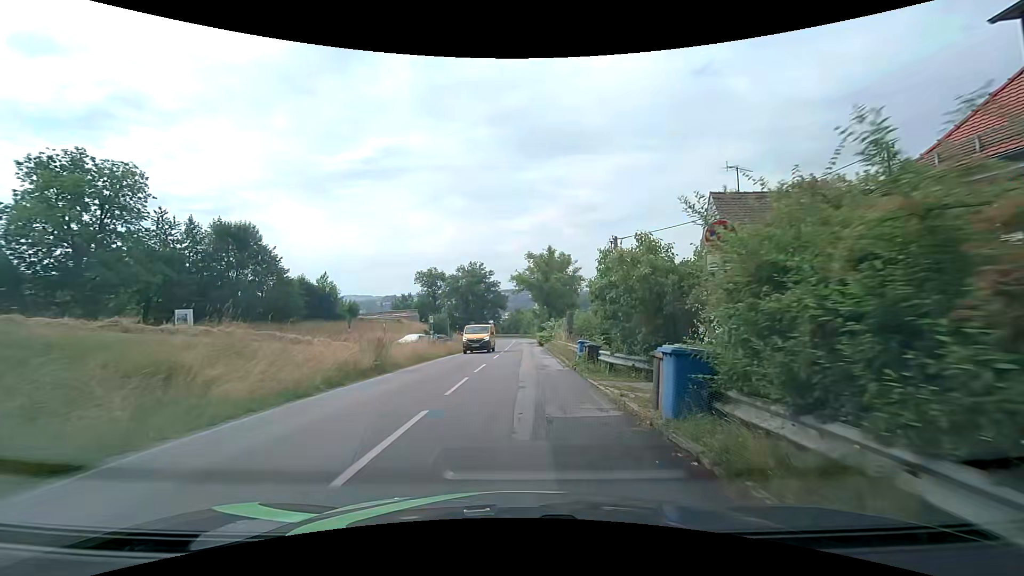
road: tertiary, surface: asphalt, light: Day
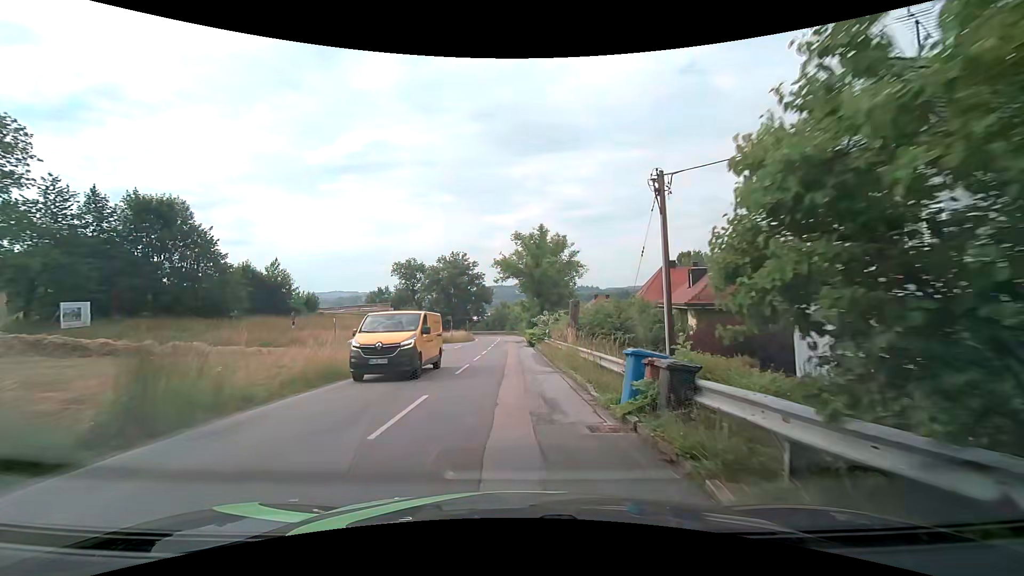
(+0.2, +10.5) m; +2°
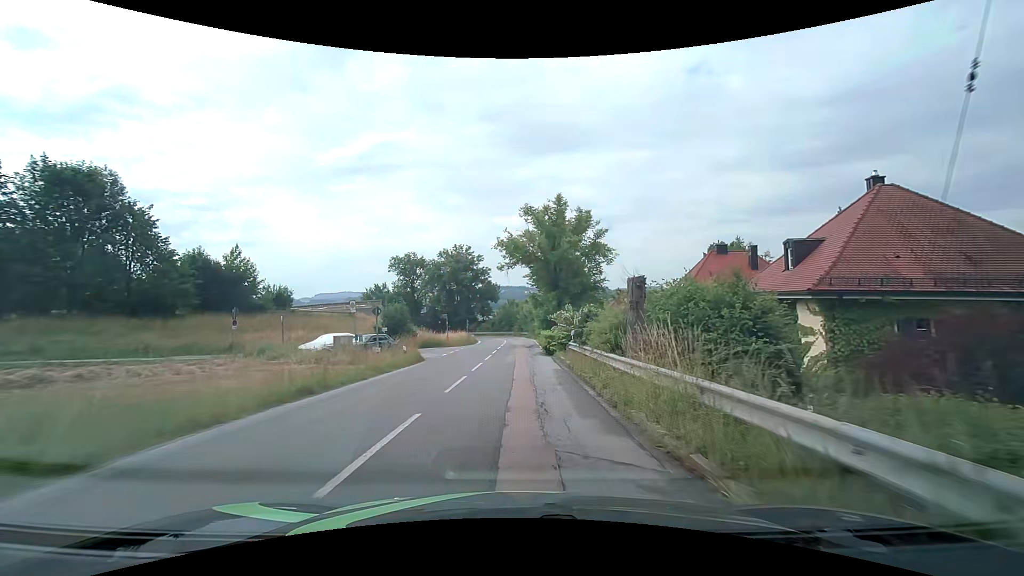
(-0.1, +11.2) m; -1°
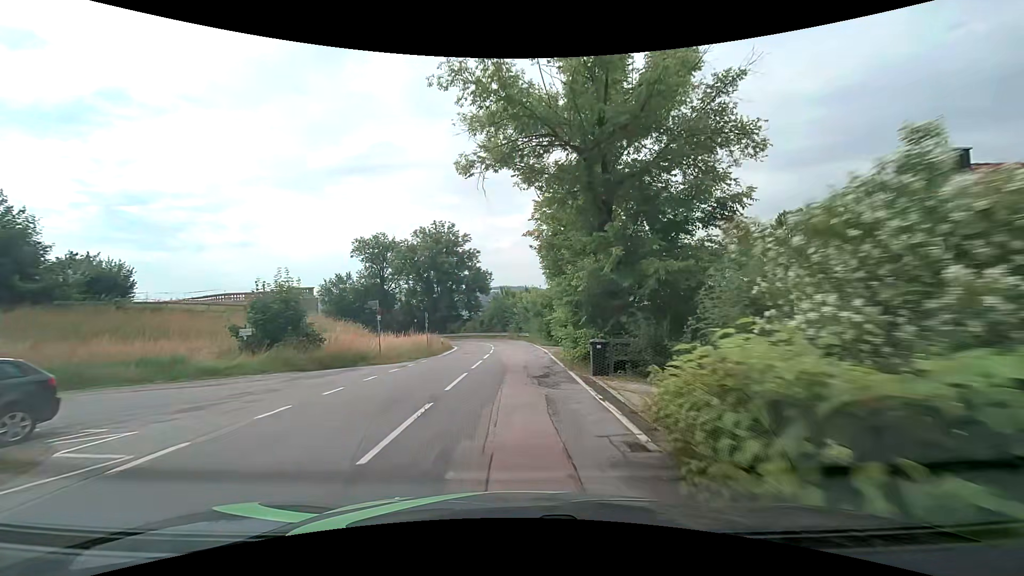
(0.0, +24.0) m; +1°
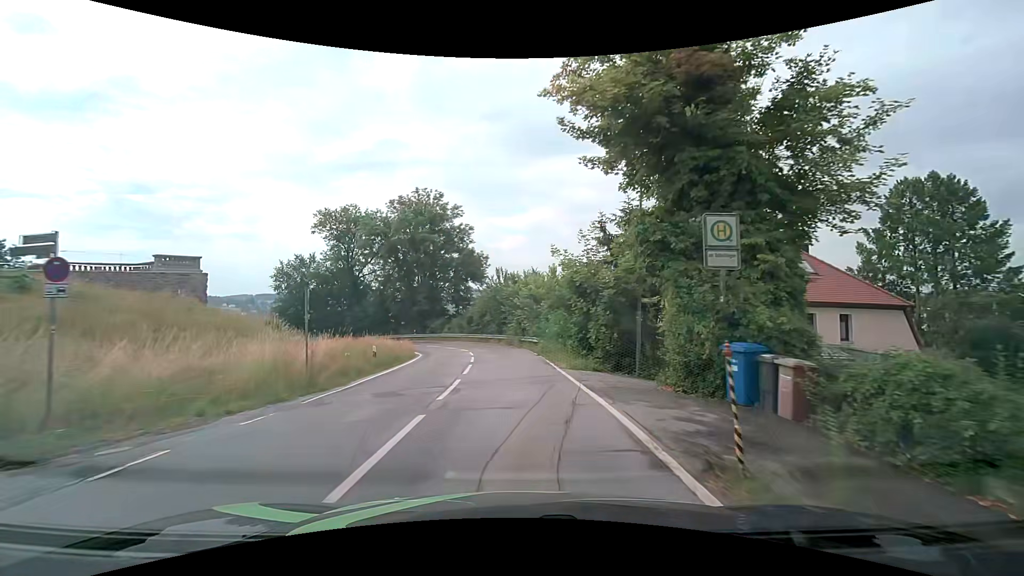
(-0.2, +18.7) m; -1°
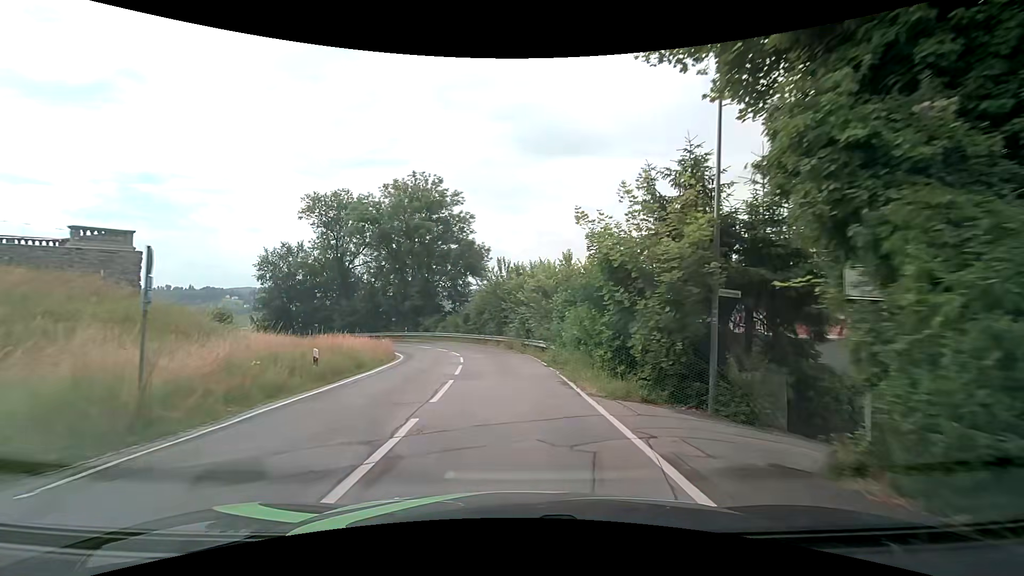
(0.0, +6.2) m; -1°
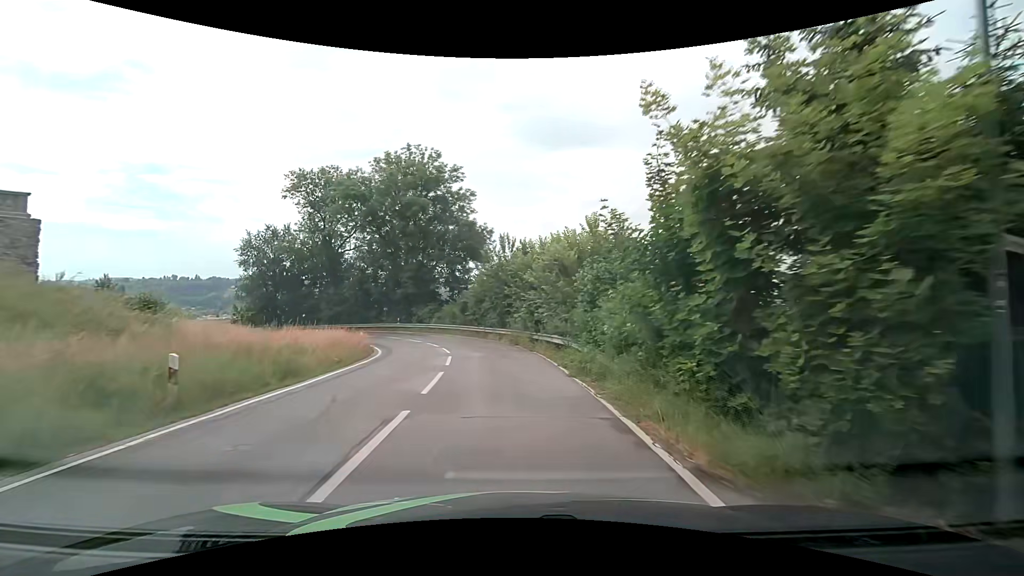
(0.0, +6.2) m; -1°
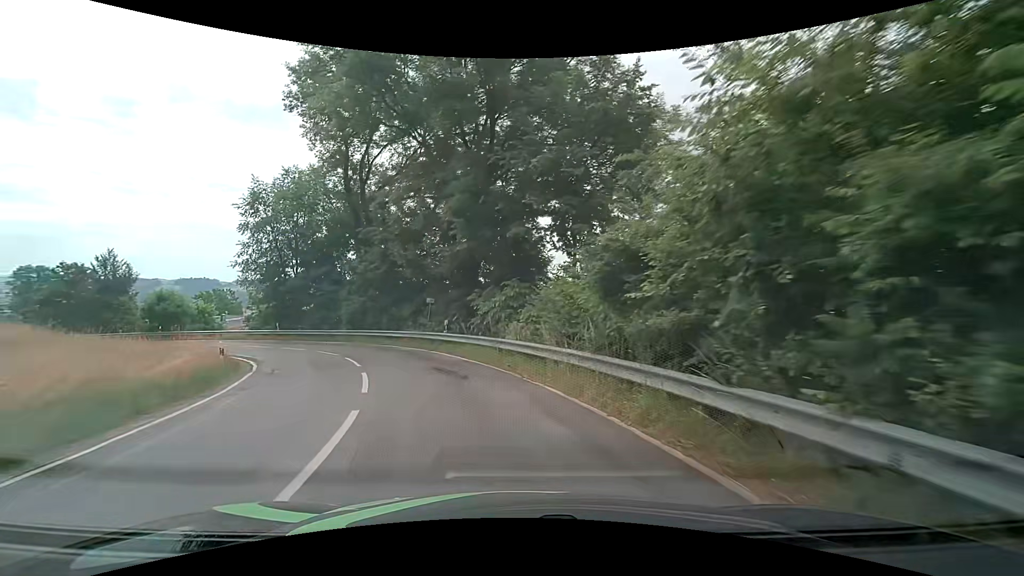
(-2.7, +29.8) m; -14°
(-1, +10) (-4, +19) (-9, +28) (-16, +35) (-24, +41) (-33, +46) (-42, +48) (-52, +49) (-62, +48) (-72, +47) m
